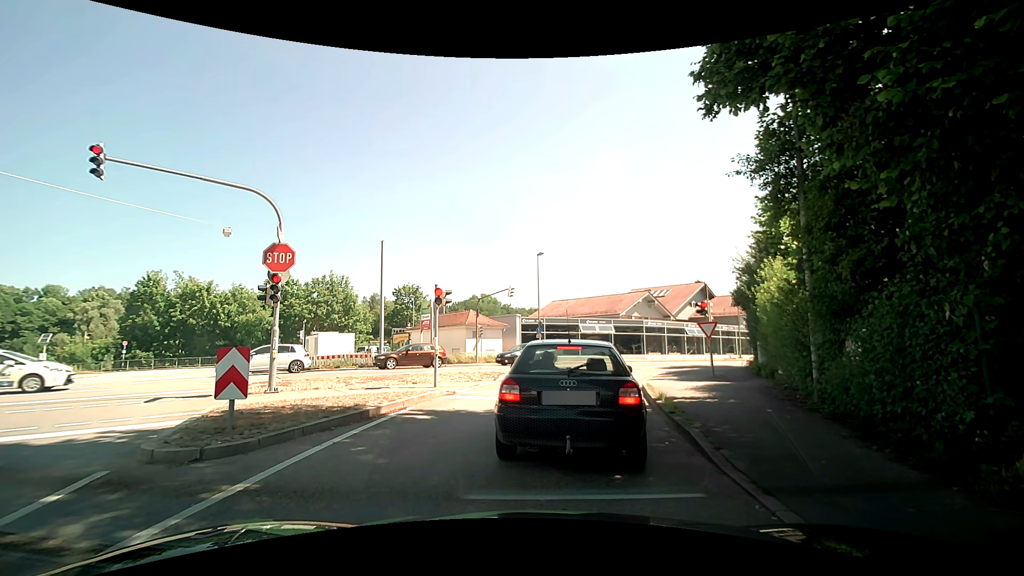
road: tertiary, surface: asphalt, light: Day
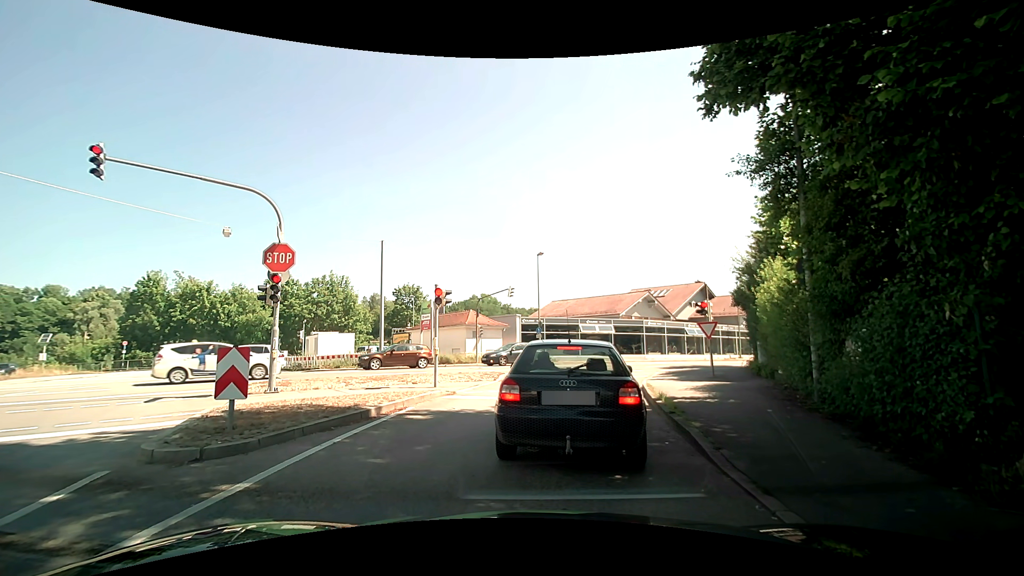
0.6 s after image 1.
(0.0, 0.0) m; 0°
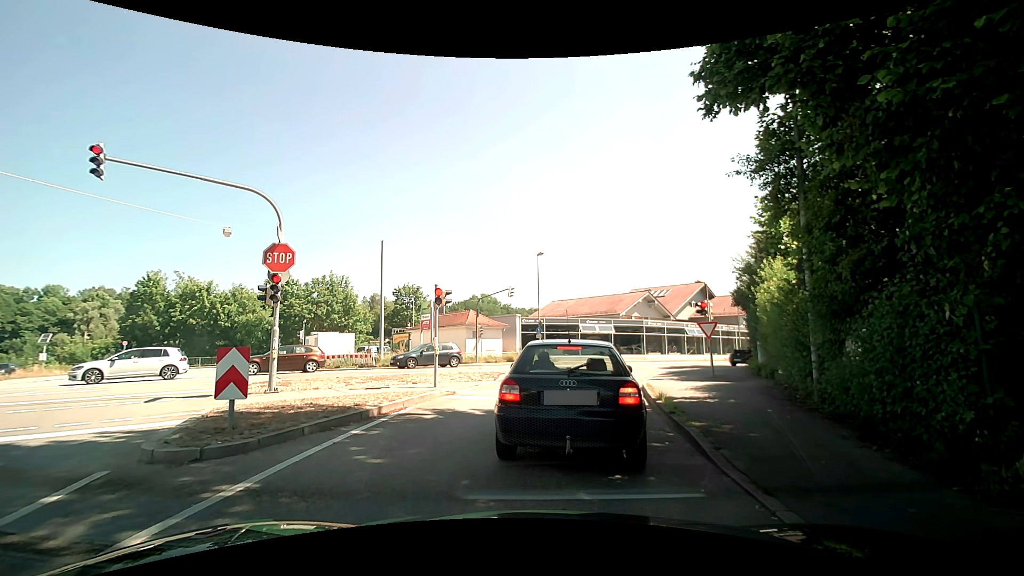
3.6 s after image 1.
(0.0, 0.0) m; 0°
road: tertiary_link
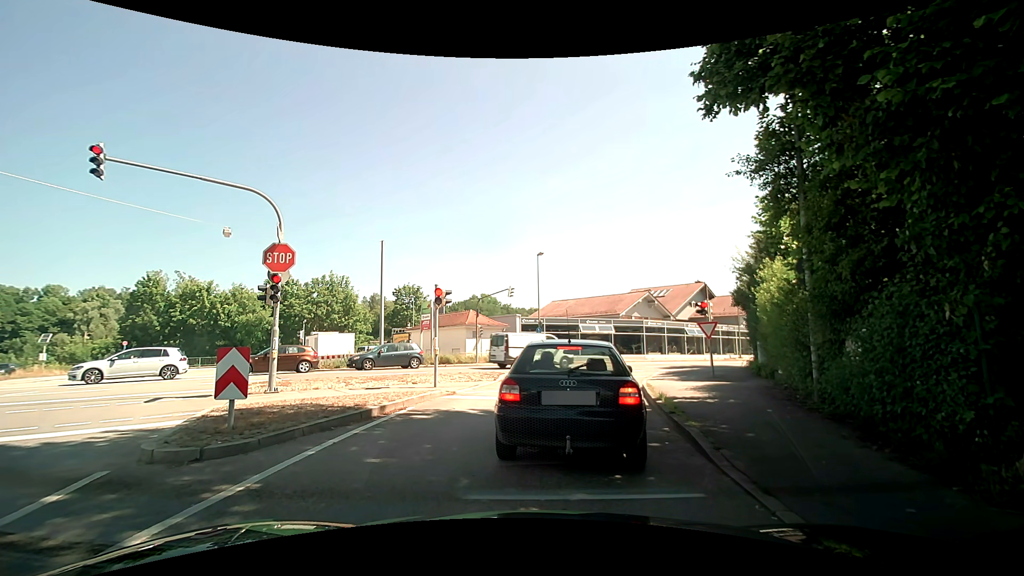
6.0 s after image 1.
(0.0, 0.0) m; 0°
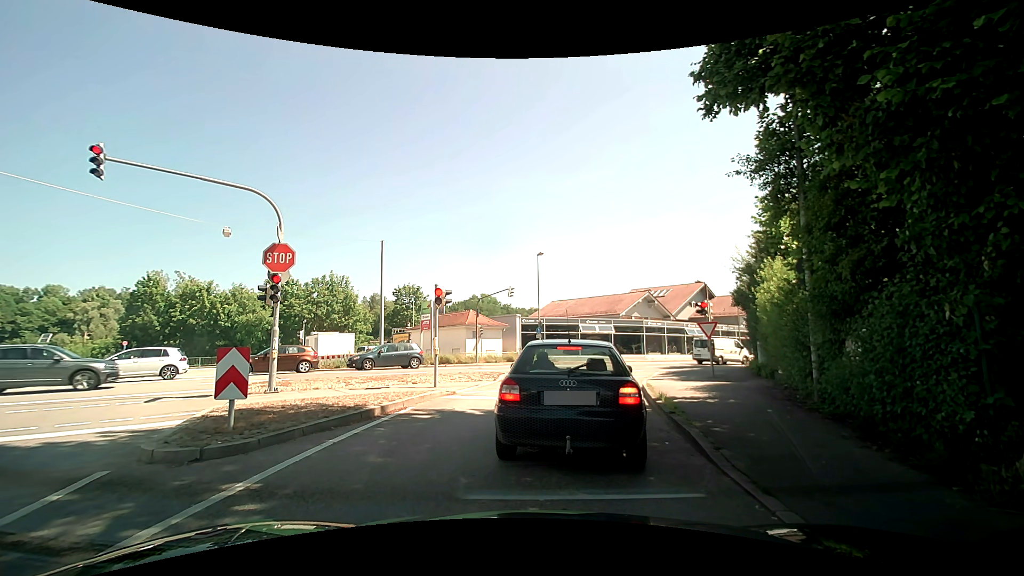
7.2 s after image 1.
(0.0, 0.0) m; 0°
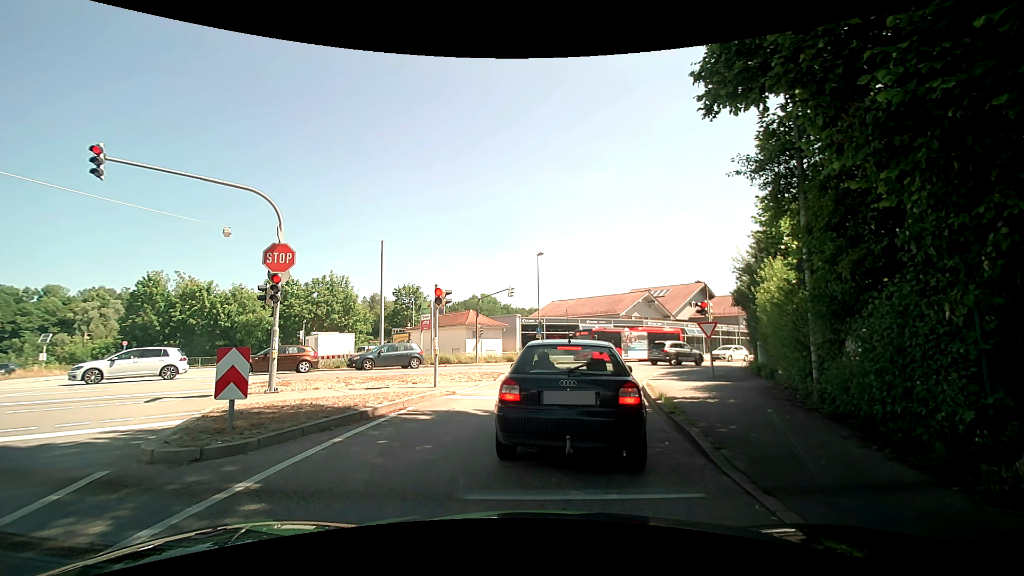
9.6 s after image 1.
(0.0, 0.0) m; 0°
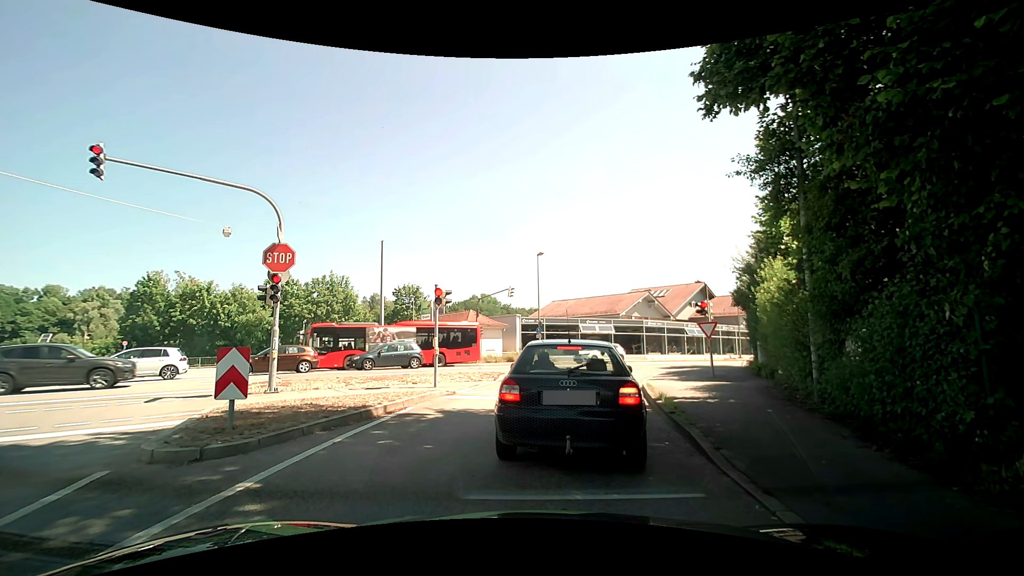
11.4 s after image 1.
(0.0, 0.0) m; 0°
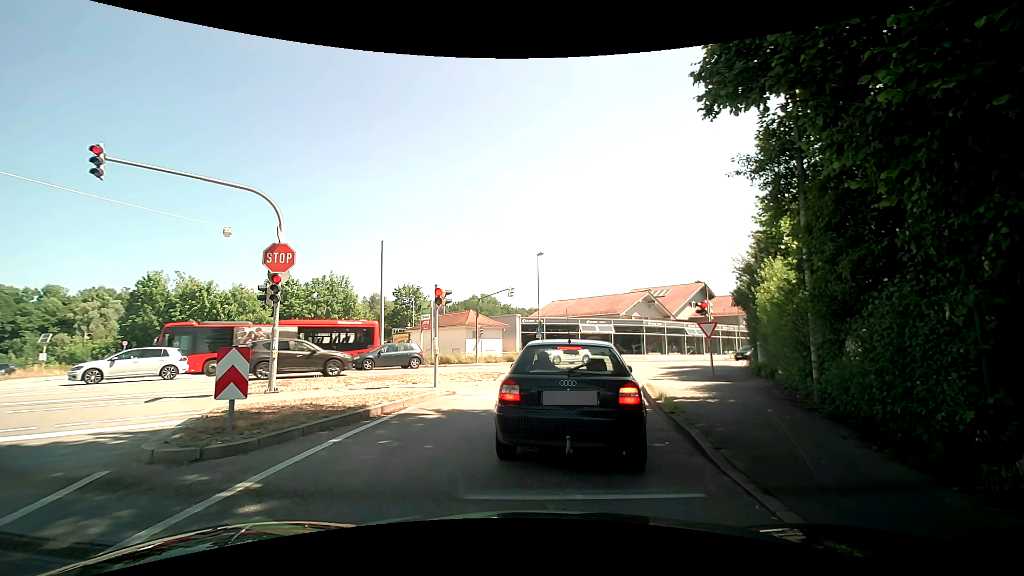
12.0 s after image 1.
(0.0, 0.0) m; 0°
